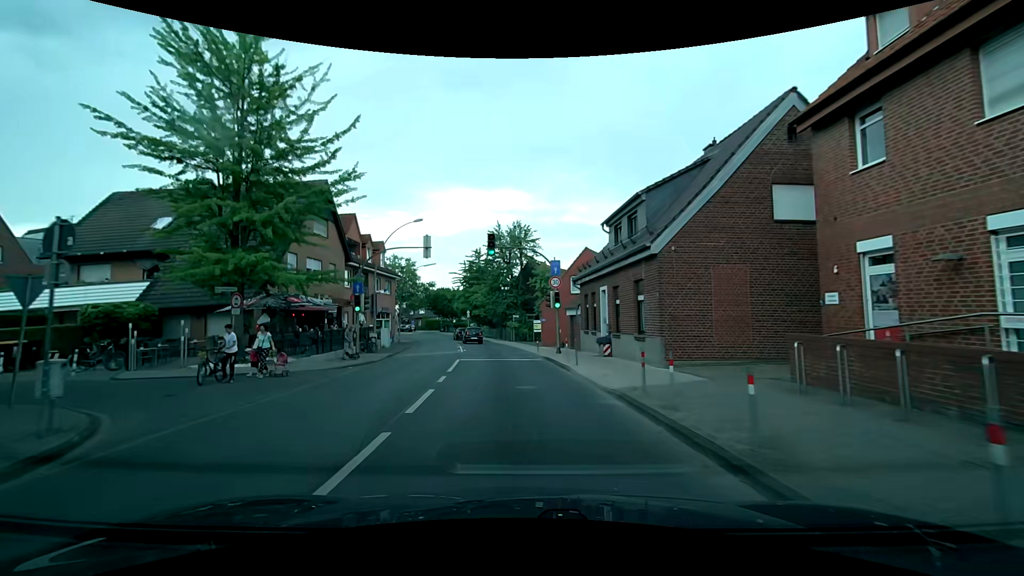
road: secondary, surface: asphalt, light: Day
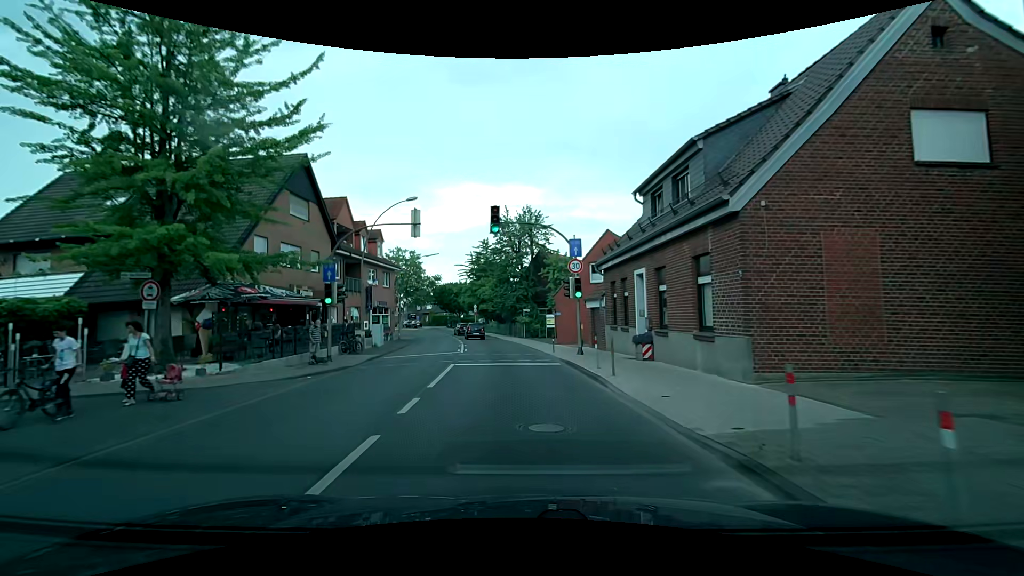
(0.0, +5.0) m; 0°
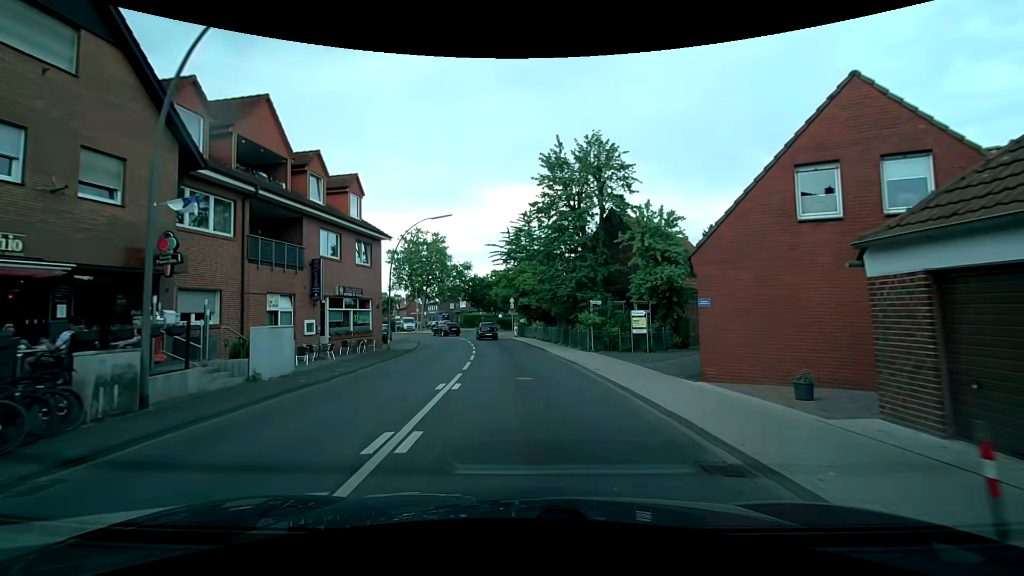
(-1.2, +19.8) m; -5°
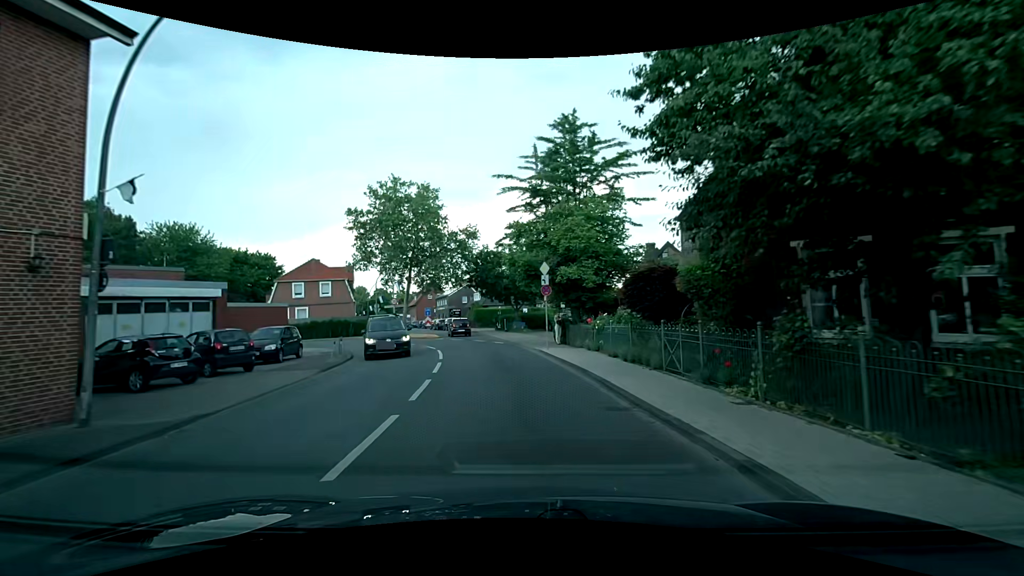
(-1.0, +24.3) m; -4°
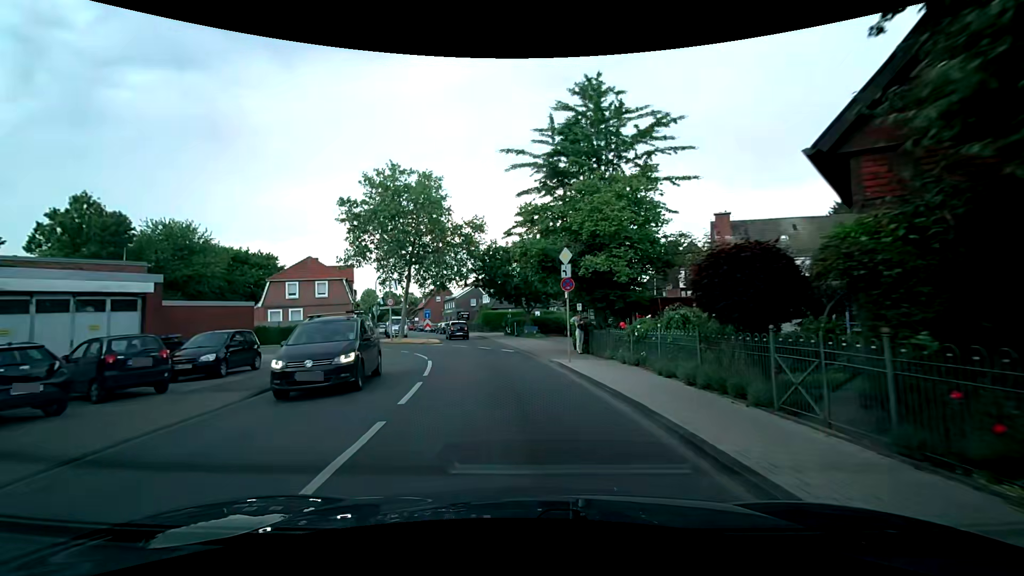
(-0.1, +4.8) m; -1°
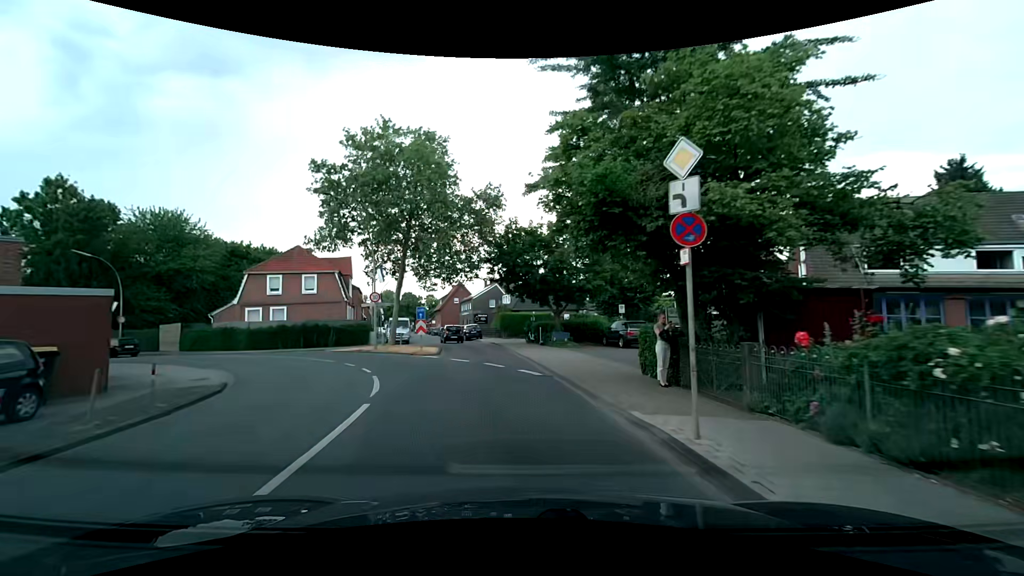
(-0.2, +9.6) m; -3°
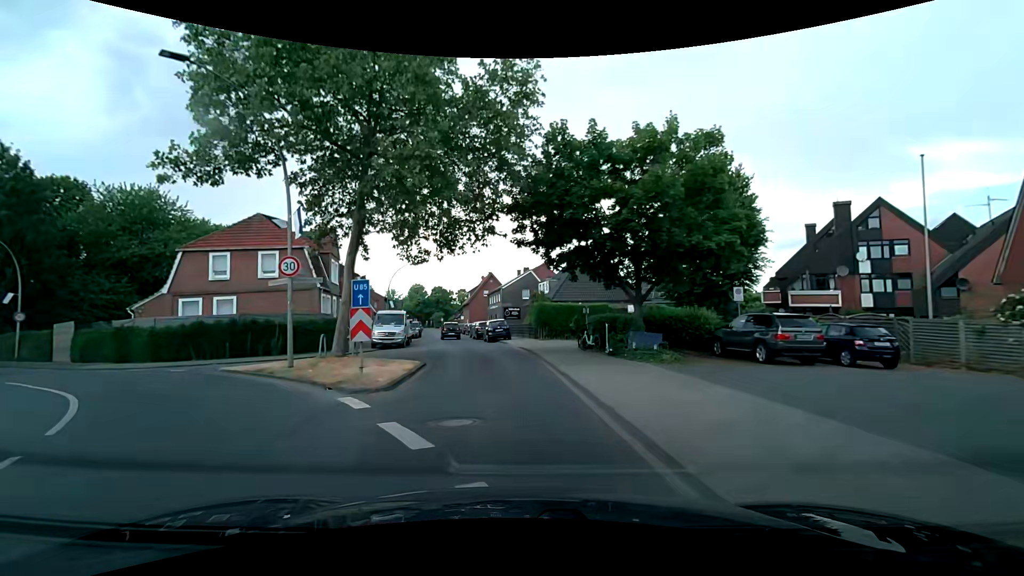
(-0.5, +14.2) m; -3°
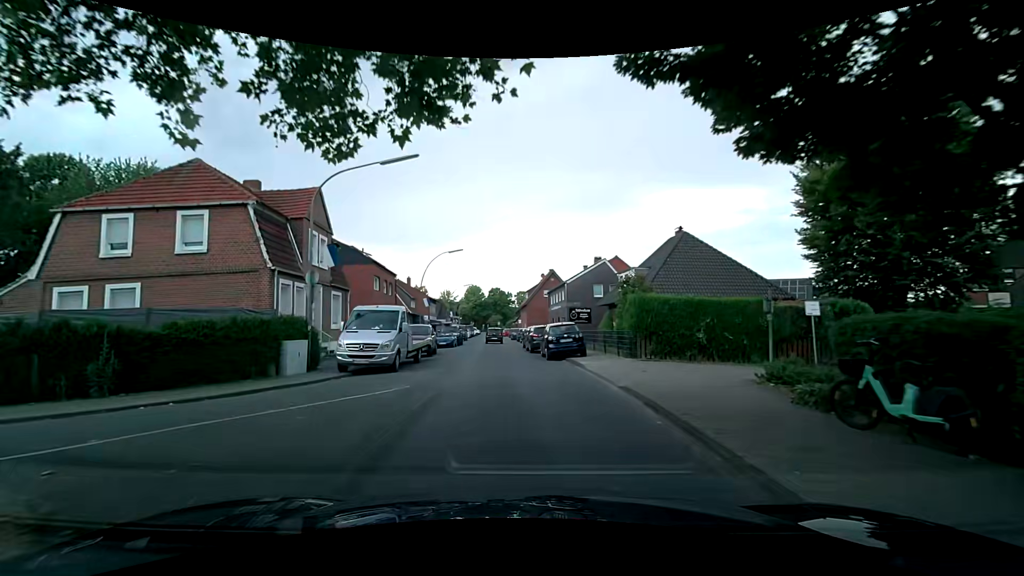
(-0.8, +14.2) m; -7°
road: residential
(0, +10) (-1, +20) (-2, +30) (-3, +40) (-3, +50) (-4, +60) (-5, +70) (-6, +80) (-6, +90) (-7, +100) m
